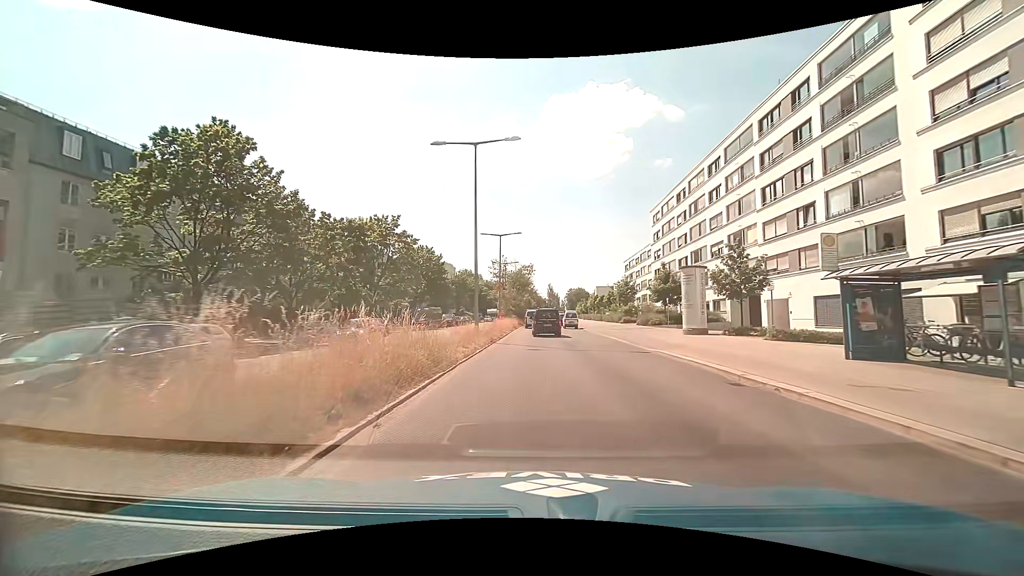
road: secondary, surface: asphalt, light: Day
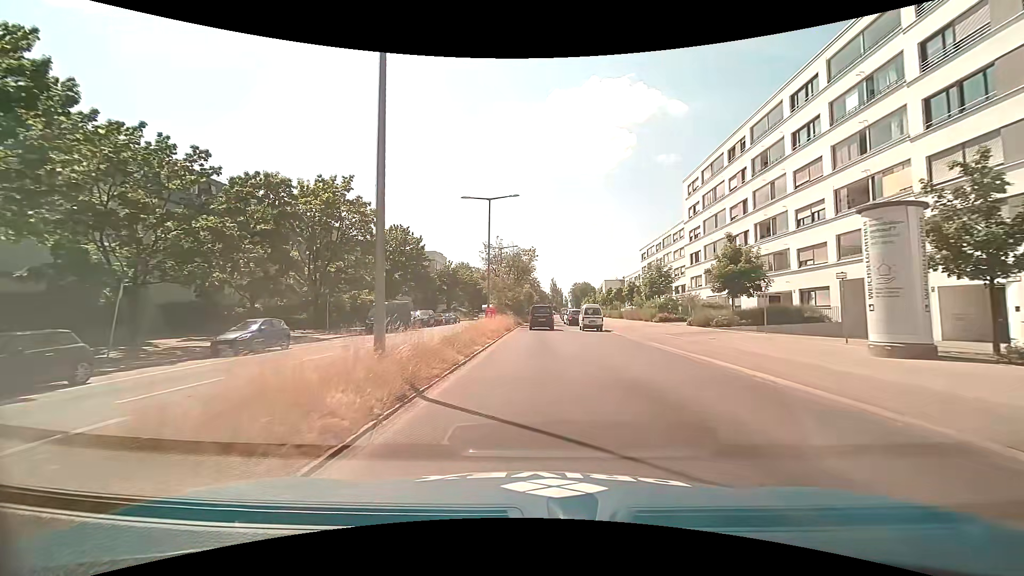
(-0.2, +16.9) m; 0°
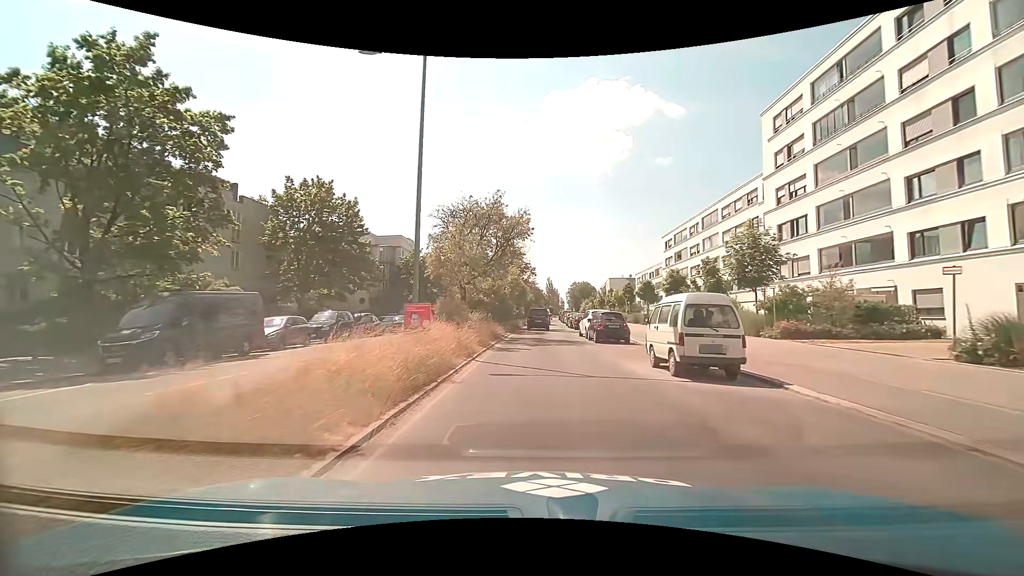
(-0.1, +23.5) m; 0°
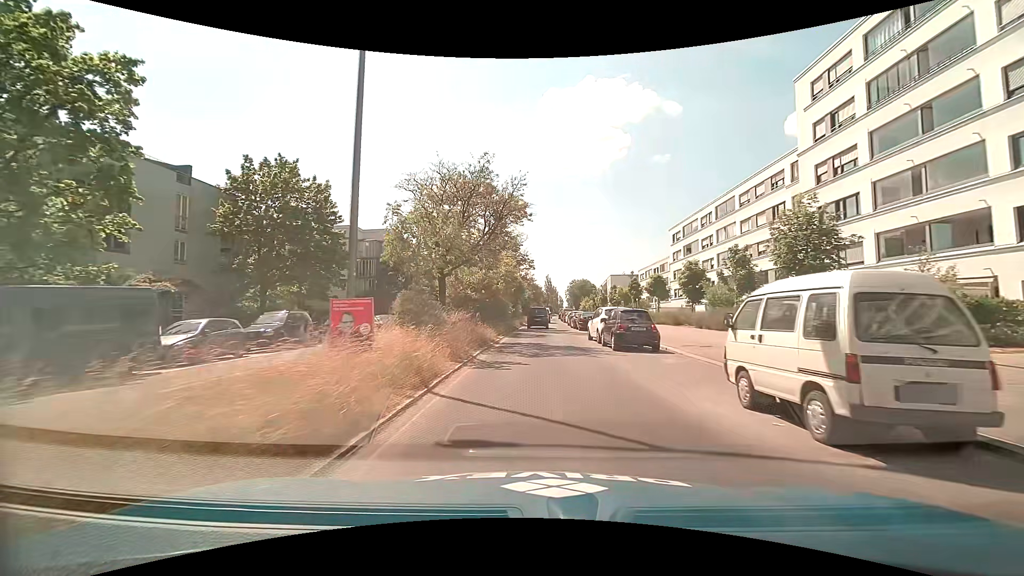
(0.0, +5.8) m; 0°
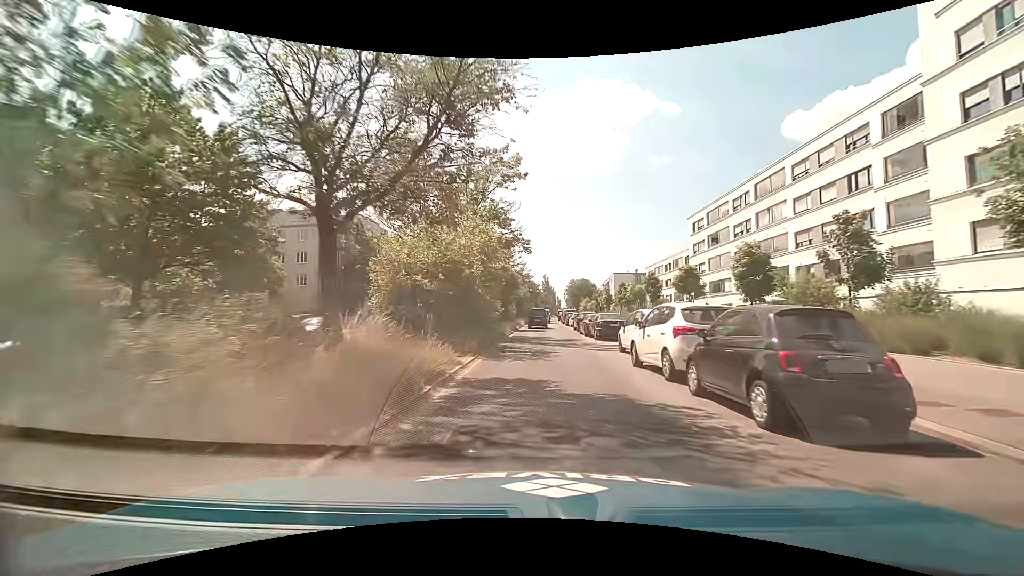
(0.0, +11.7) m; 0°
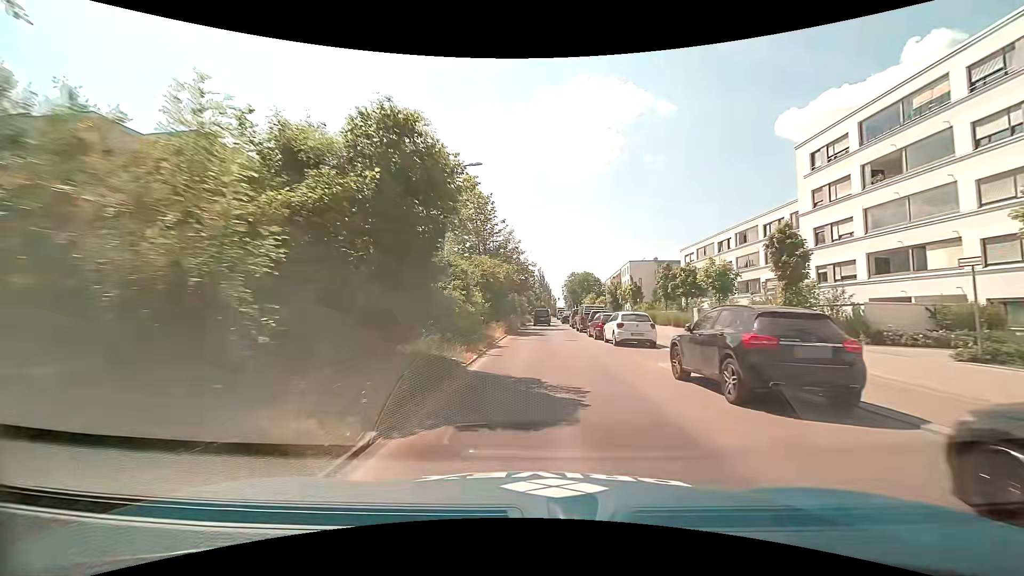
(+0.2, +30.5) m; 0°
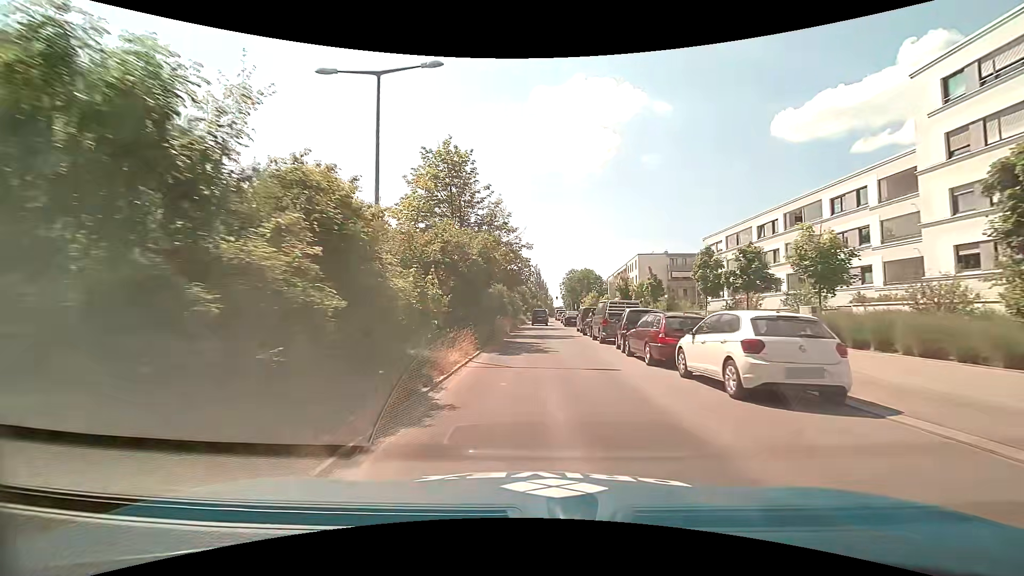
(+0.2, +12.8) m; +1°
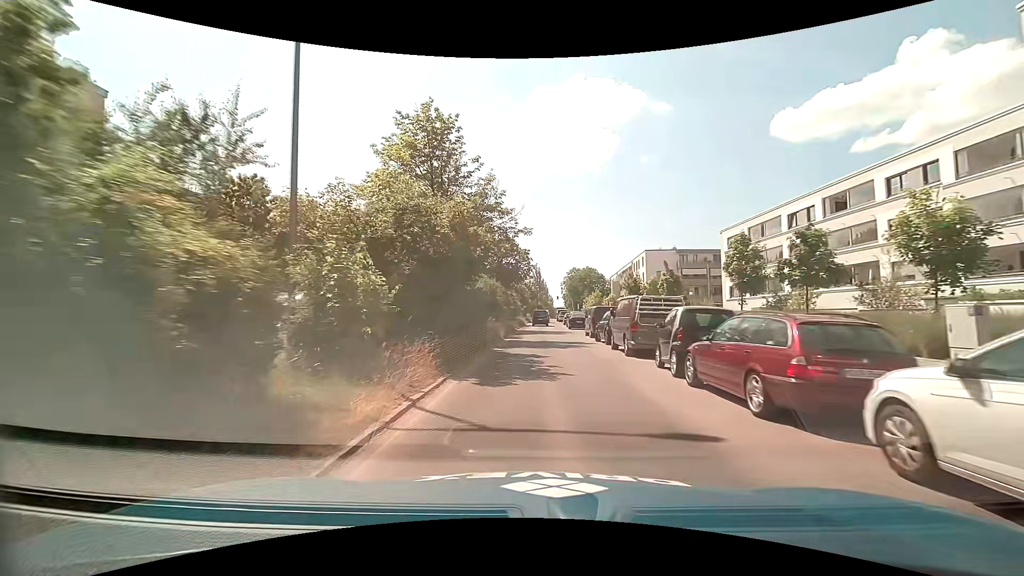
(0.0, +6.4) m; 0°
(0, +10) (0, +20) (0, +30) (0, +40) (+1, +50) (+1, +60) (+1, +70) (+1, +80) (+2, +90) (+2, +100) m
